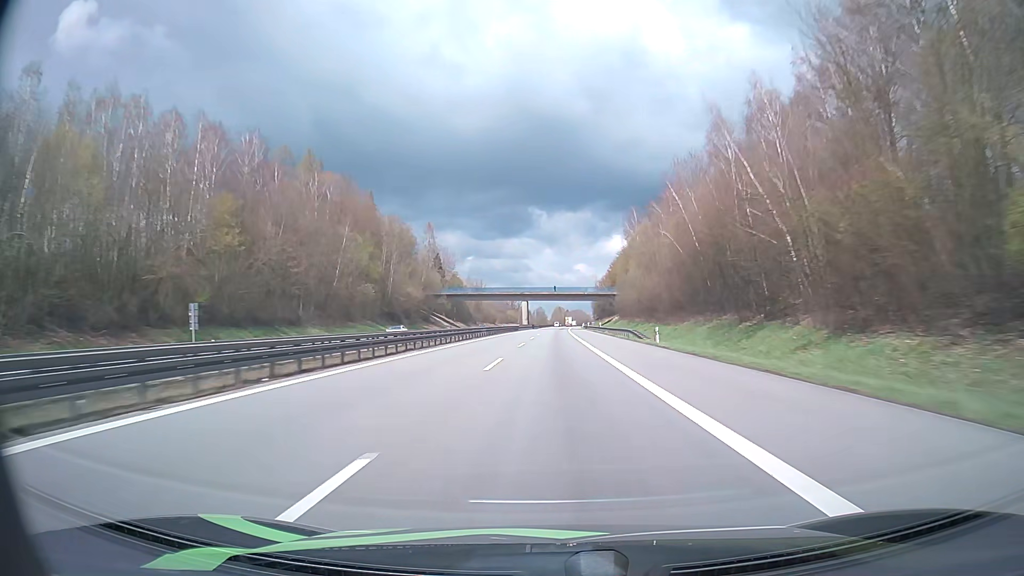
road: motorway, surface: asphalt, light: Day
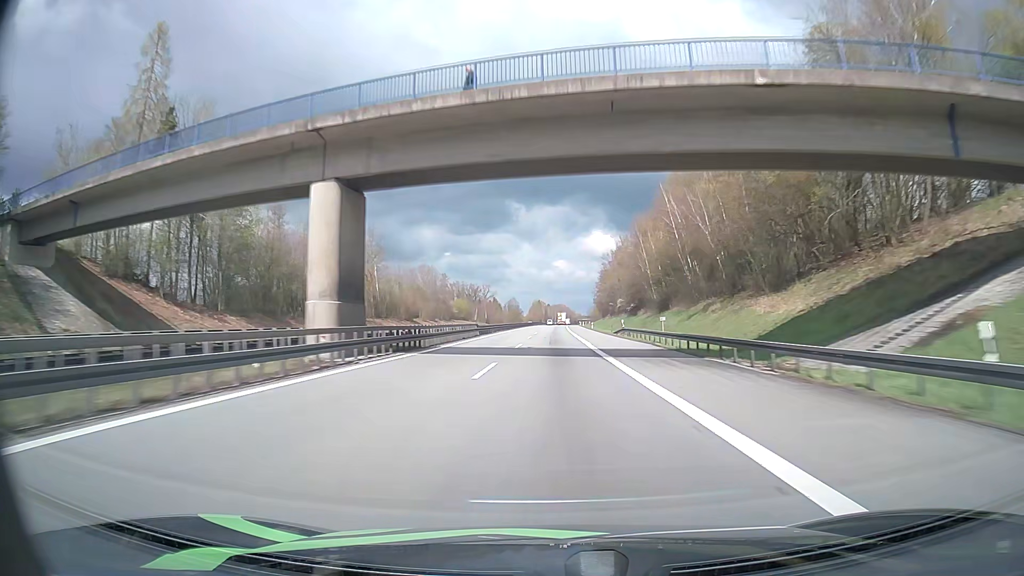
(+2.0, +133.5) m; +2°
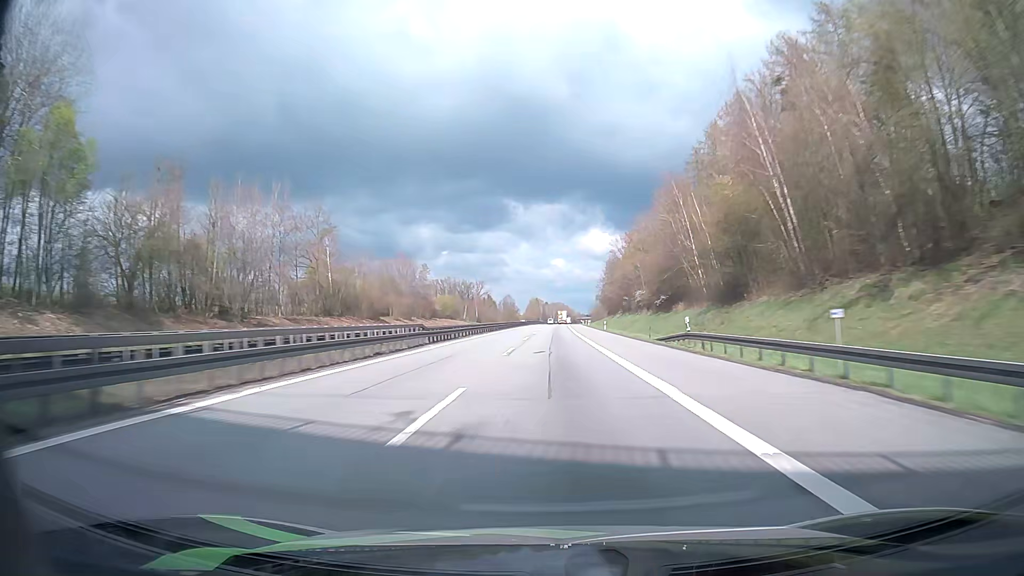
(+0.1, +26.7) m; 0°
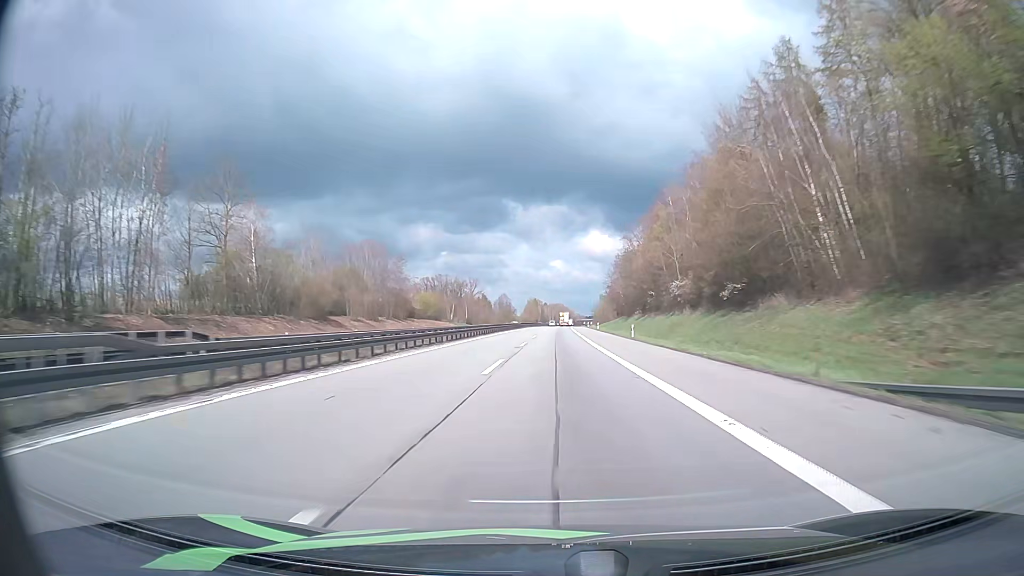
(+0.1, +26.7) m; 0°
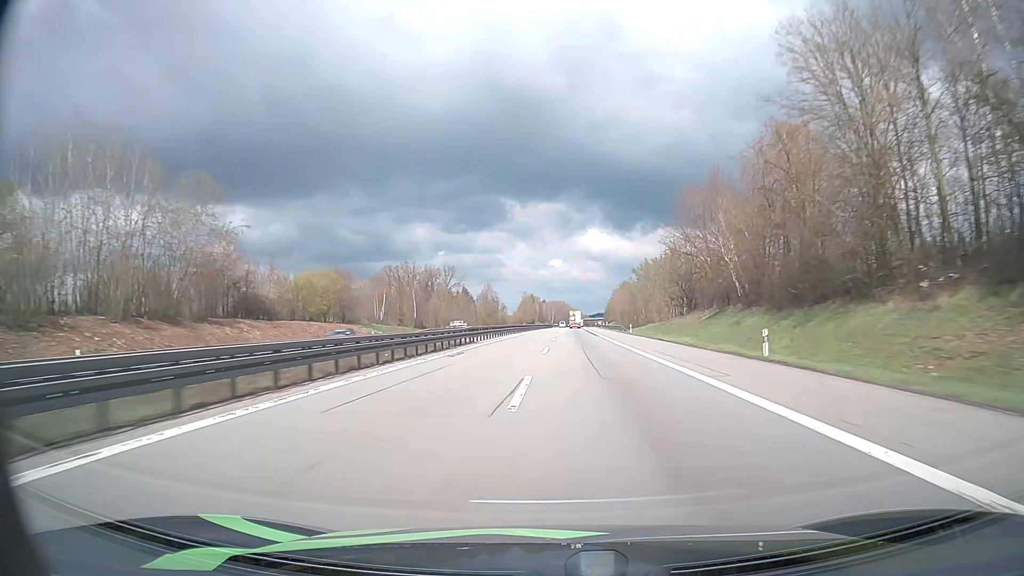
(+0.4, +79.7) m; 0°
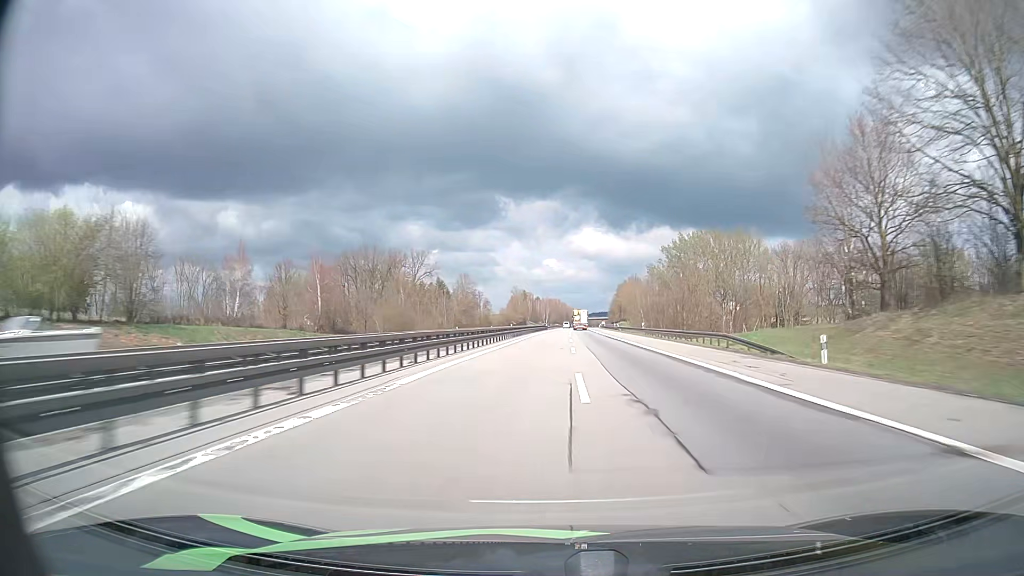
(+0.1, +52.7) m; 0°
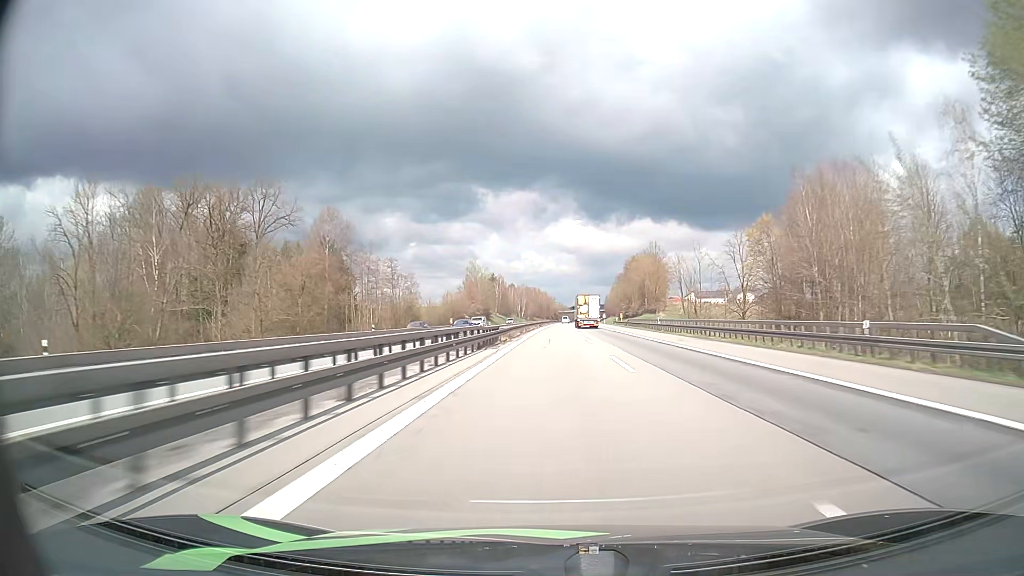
(+1.6, +103.0) m; +2°
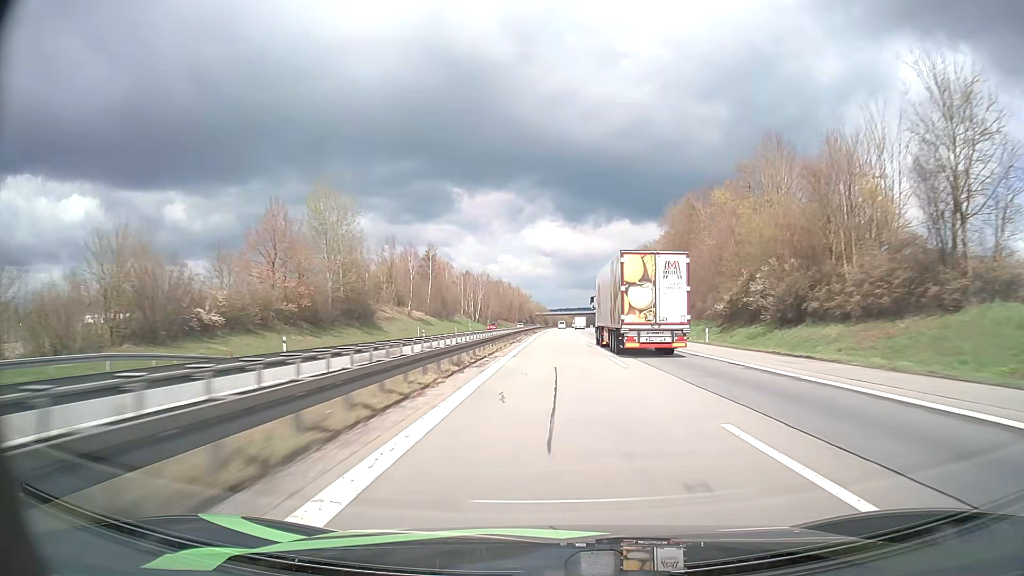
(+2.4, +123.4) m; +2°
(0, +10) (0, +20) (0, +30) (0, +40) (0, +50) (+1, +60) (+1, +70) (+1, +80) (+1, +90) (+1, +100) m
